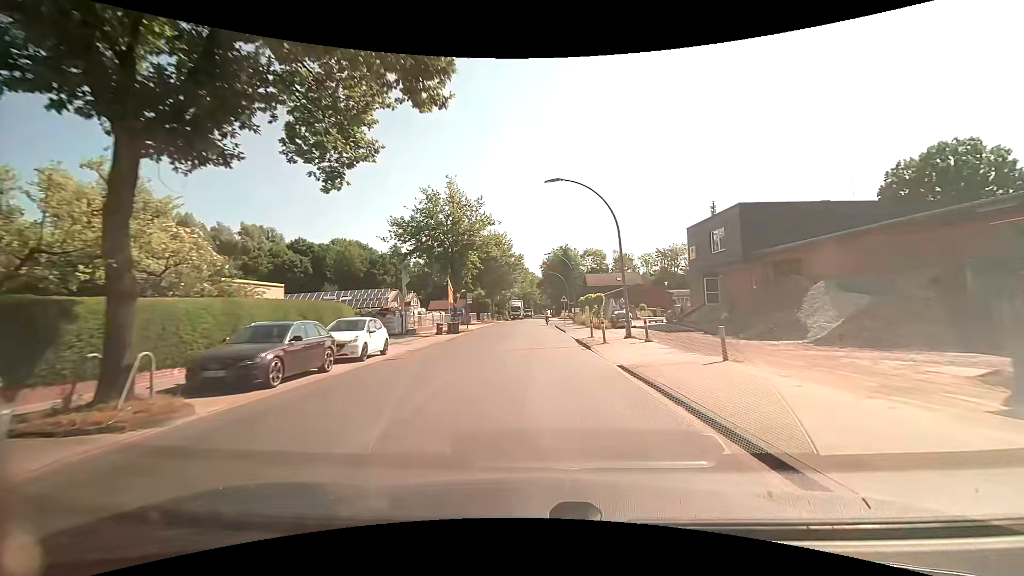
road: unclassified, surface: asphalt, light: Day
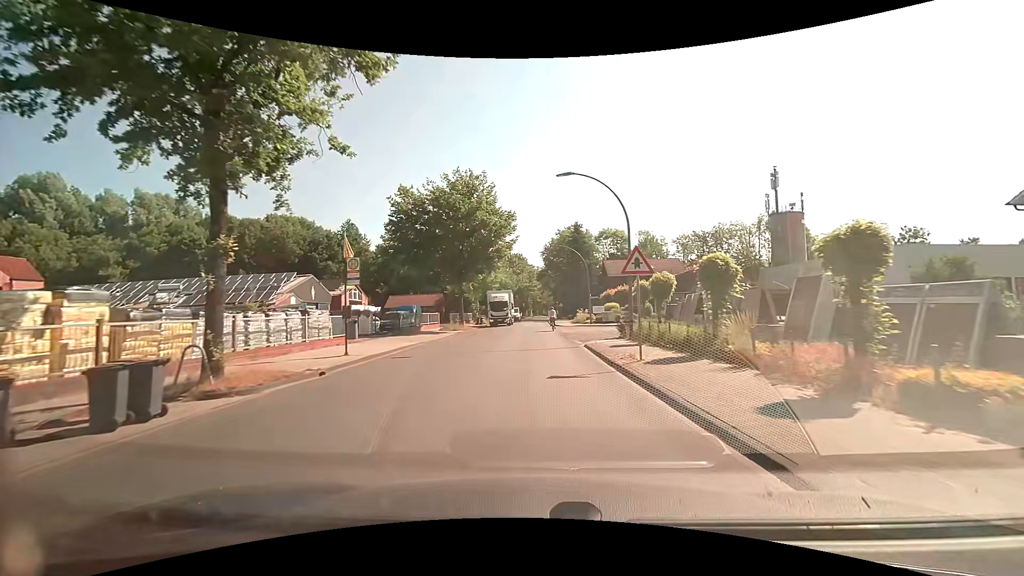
(-0.1, +31.5) m; 0°
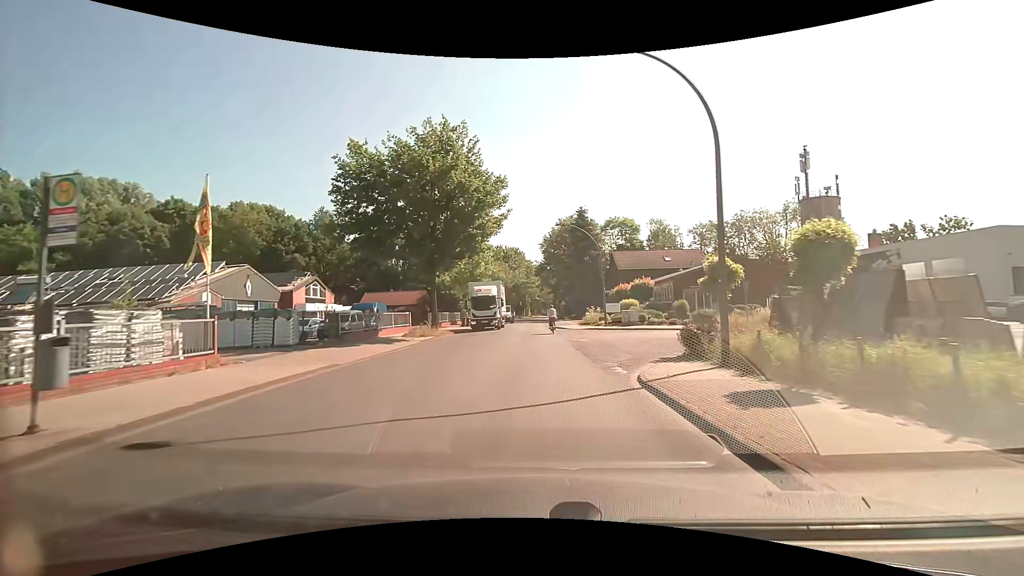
(0.0, +11.0) m; +1°
(0, +10) (0, +20) (0, +30) (0, +40) (-1, +50) (-1, +60) (-1, +70) (-2, +80) (-3, +90) (-3, +100) m
